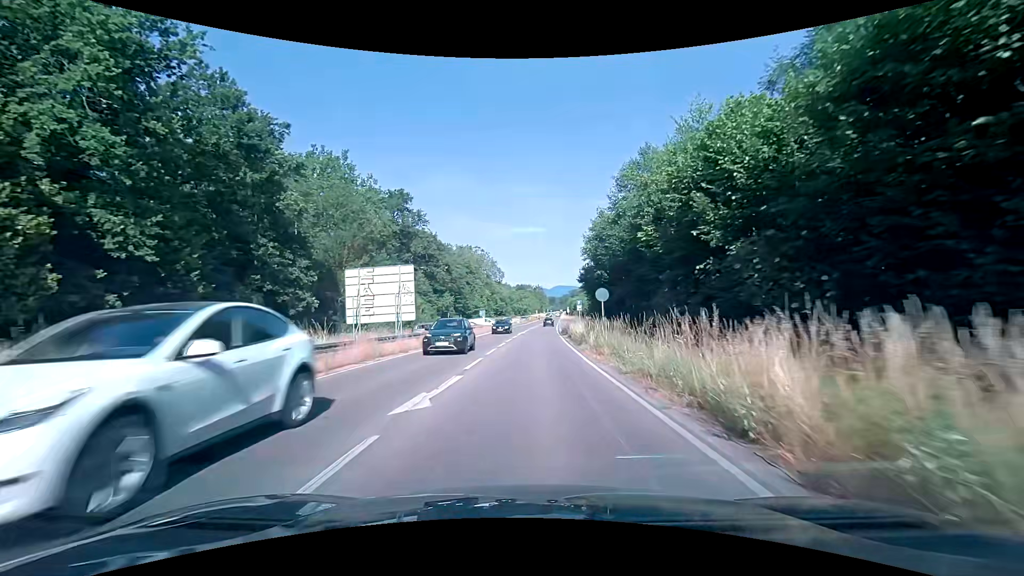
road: primary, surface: asphalt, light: Day
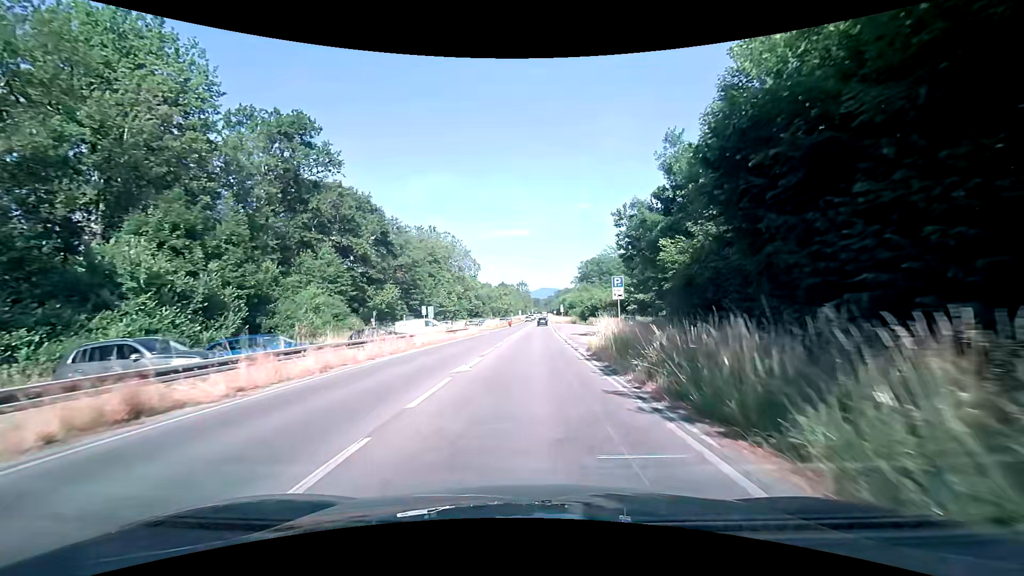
(+0.5, +36.0) m; +2°
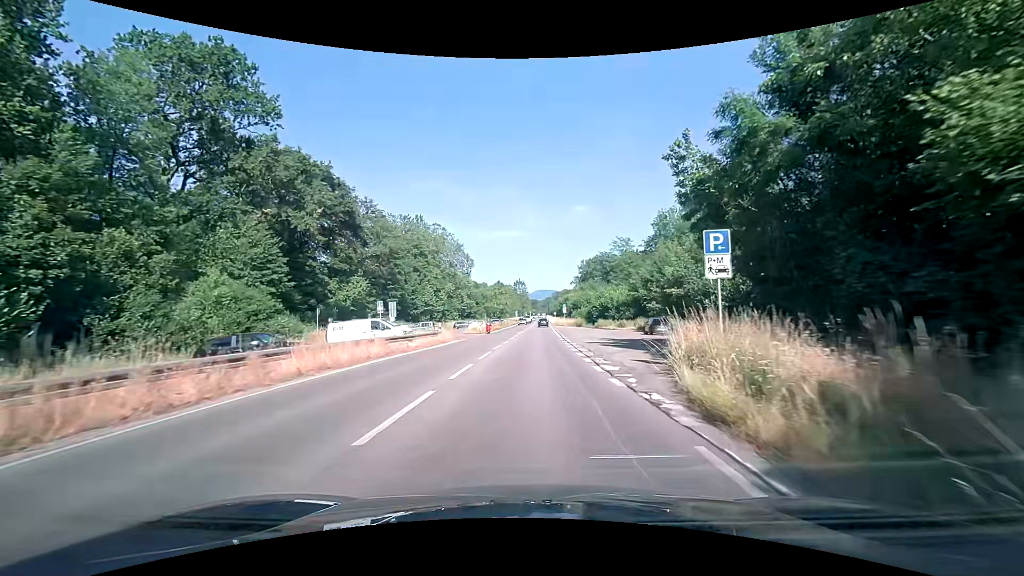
(0.0, +14.4) m; +1°
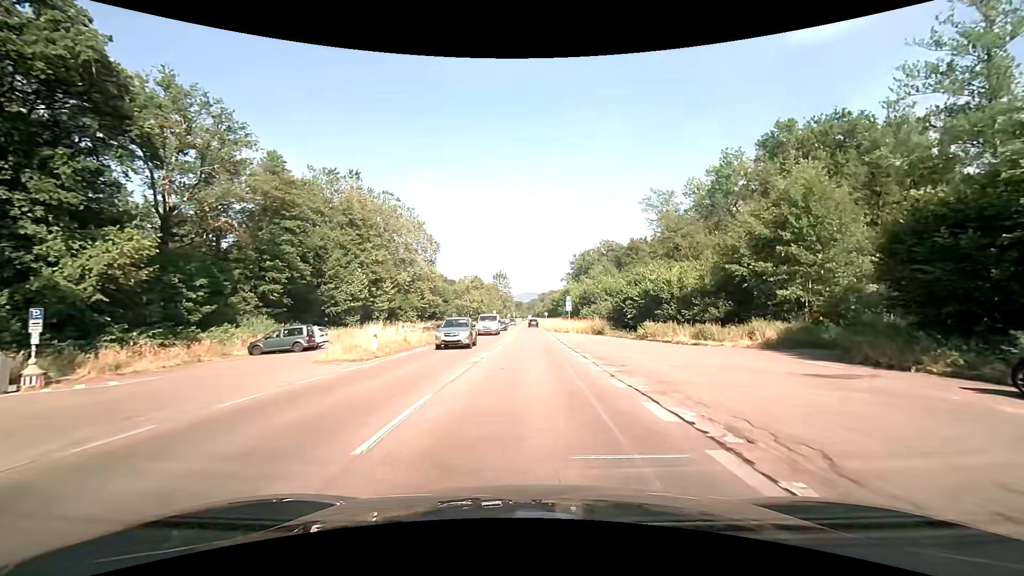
(+0.2, +36.2) m; +1°
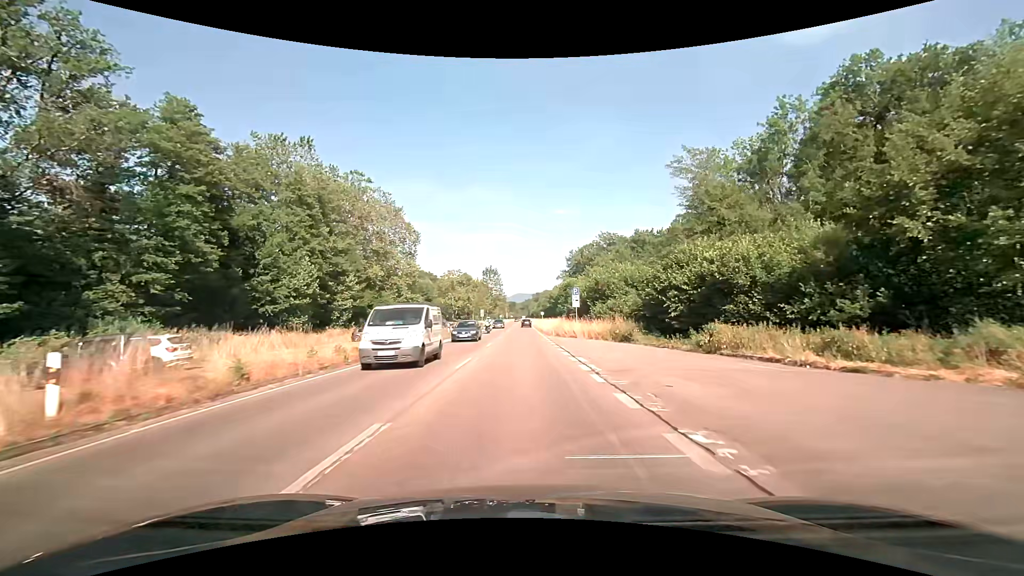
(+0.1, +14.7) m; +1°
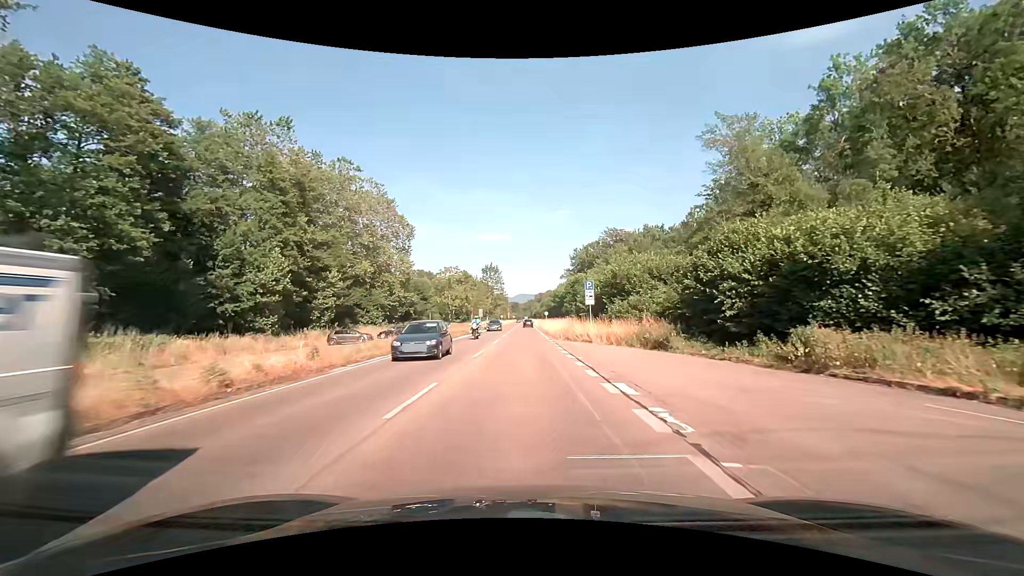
(0.0, +7.4) m; -1°
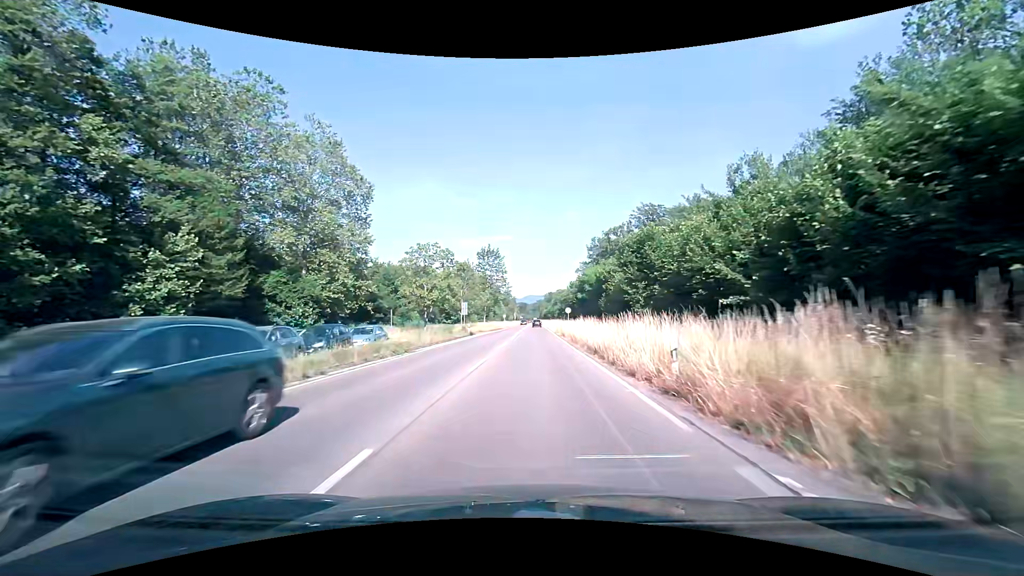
(-0.3, +29.8) m; -1°
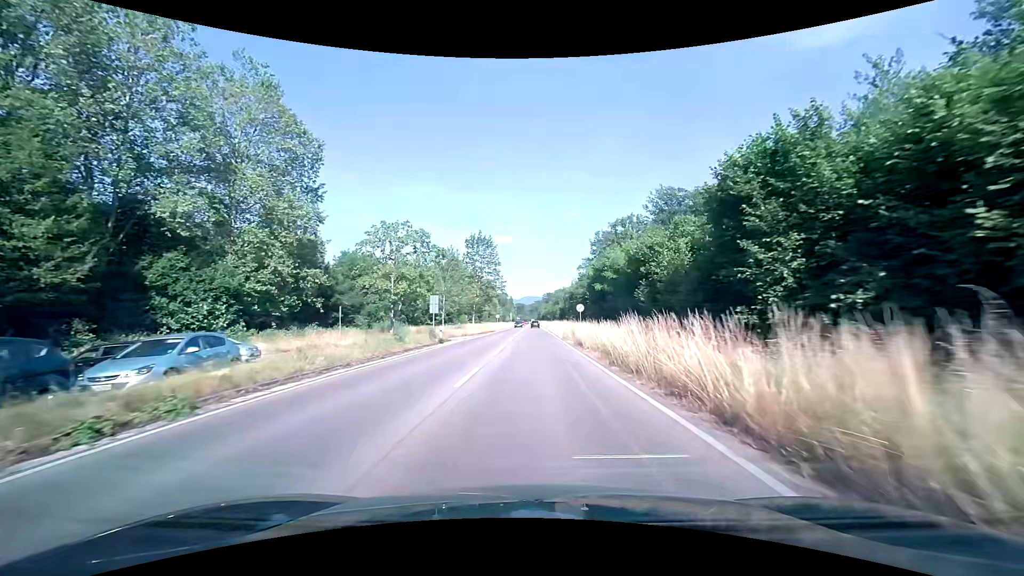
(+0.1, +15.0) m; +1°
(0, +10) (0, +20) (0, +30) (+1, +40) (+1, +50) (+1, +60) (+1, +70) (+1, +80) (+1, +90) (+1, +100) m
